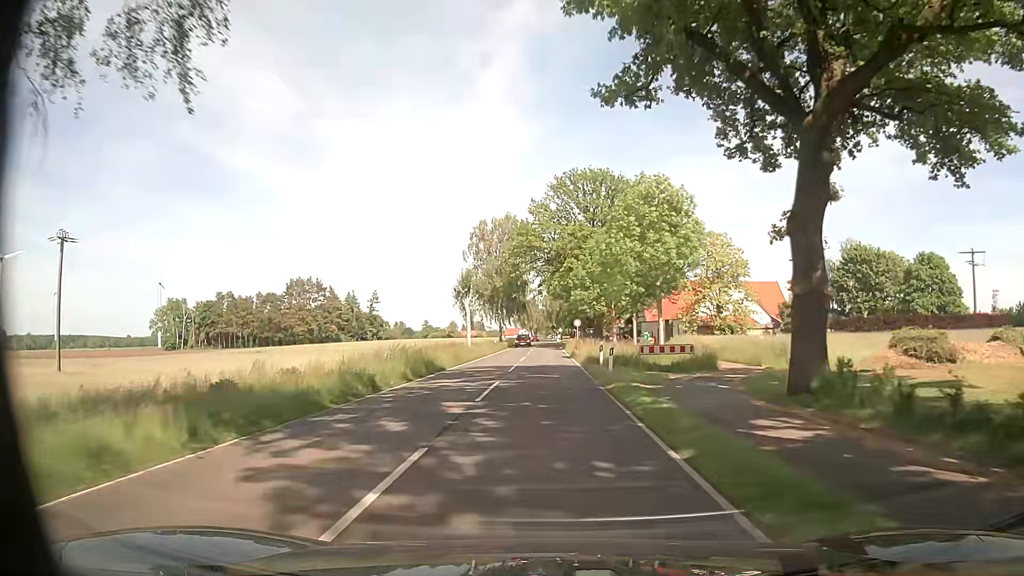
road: secondary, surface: asphalt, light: Day
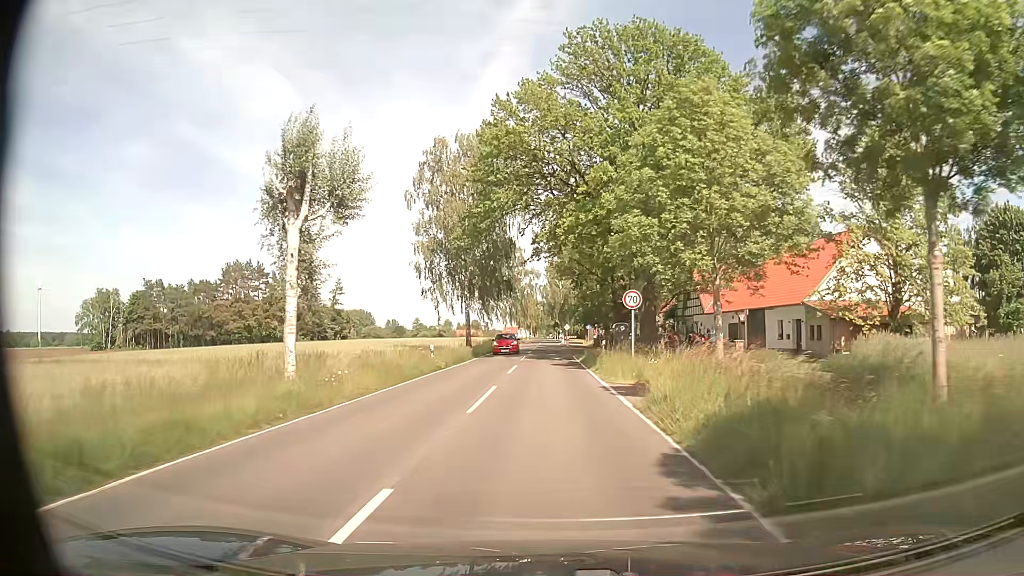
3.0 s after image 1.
(-0.5, +38.0) m; -1°
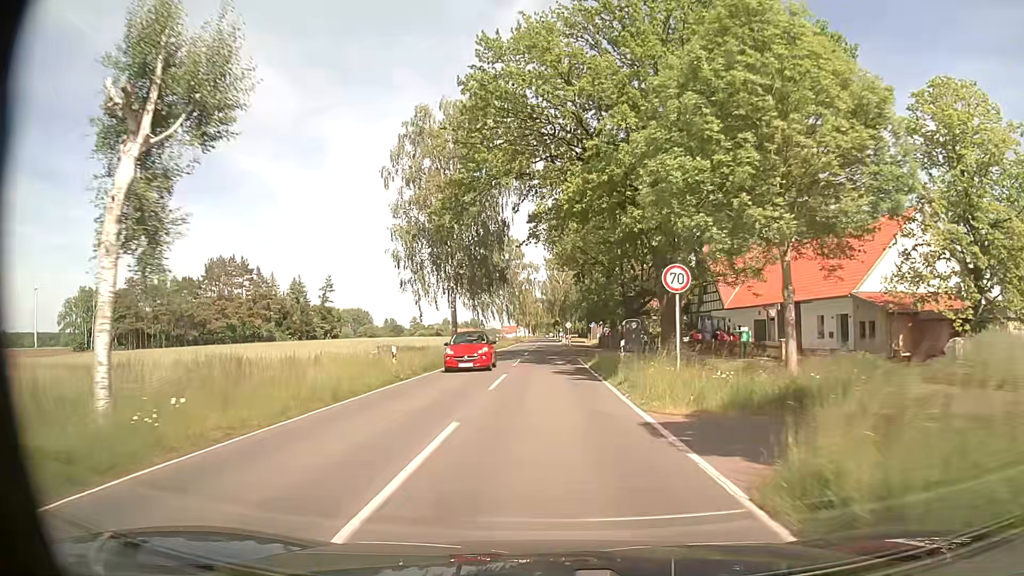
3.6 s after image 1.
(0.0, +7.6) m; 0°
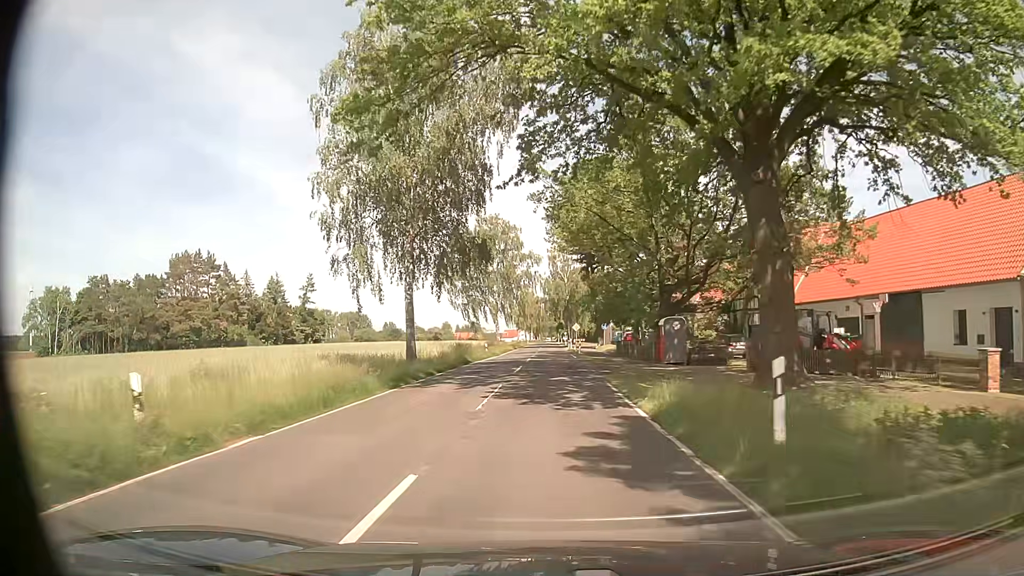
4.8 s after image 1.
(-0.1, +15.4) m; 0°
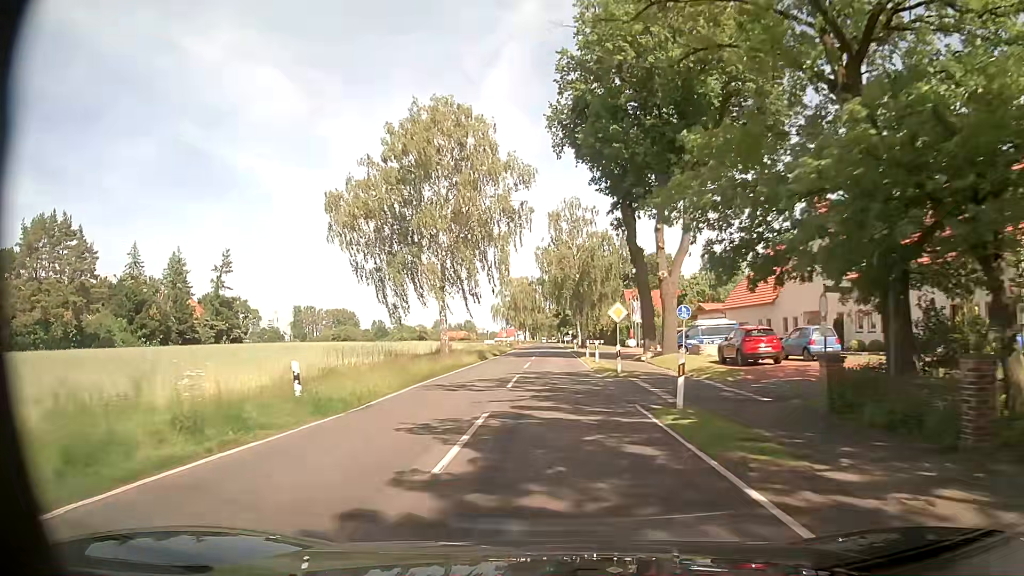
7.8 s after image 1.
(+0.1, +41.8) m; 0°
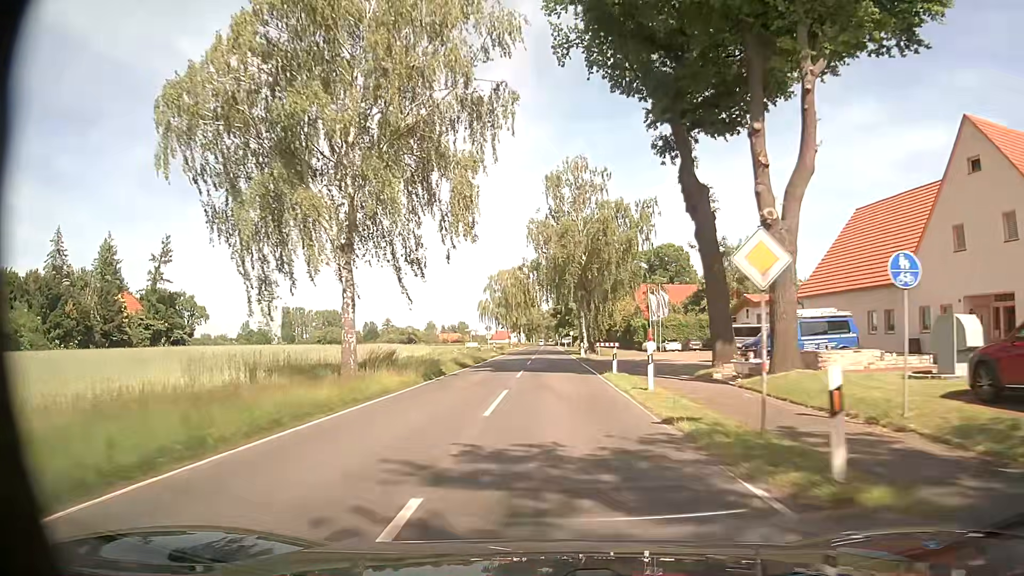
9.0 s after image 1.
(-0.1, +19.0) m; 0°
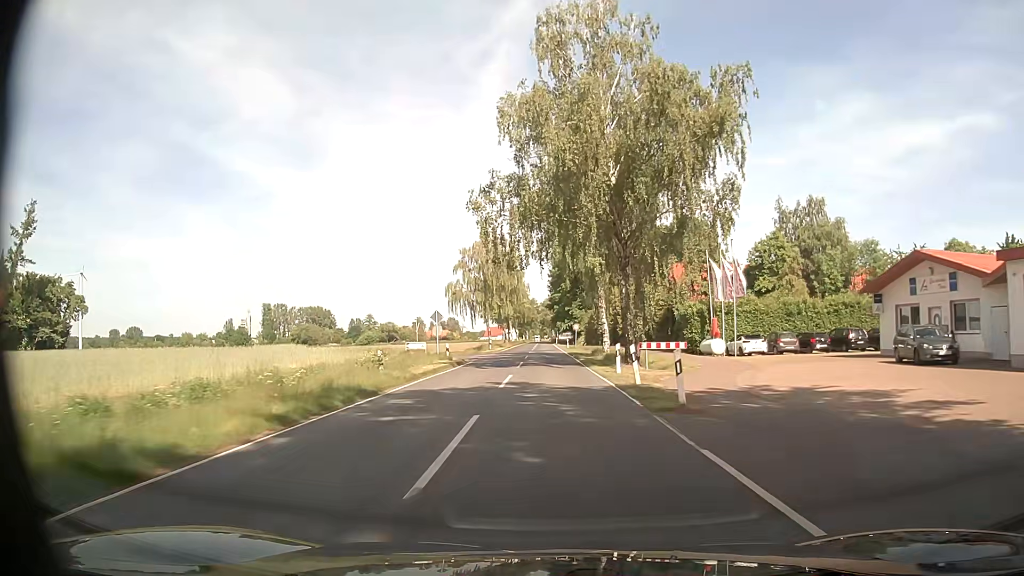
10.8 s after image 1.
(+0.2, +29.9) m; +1°
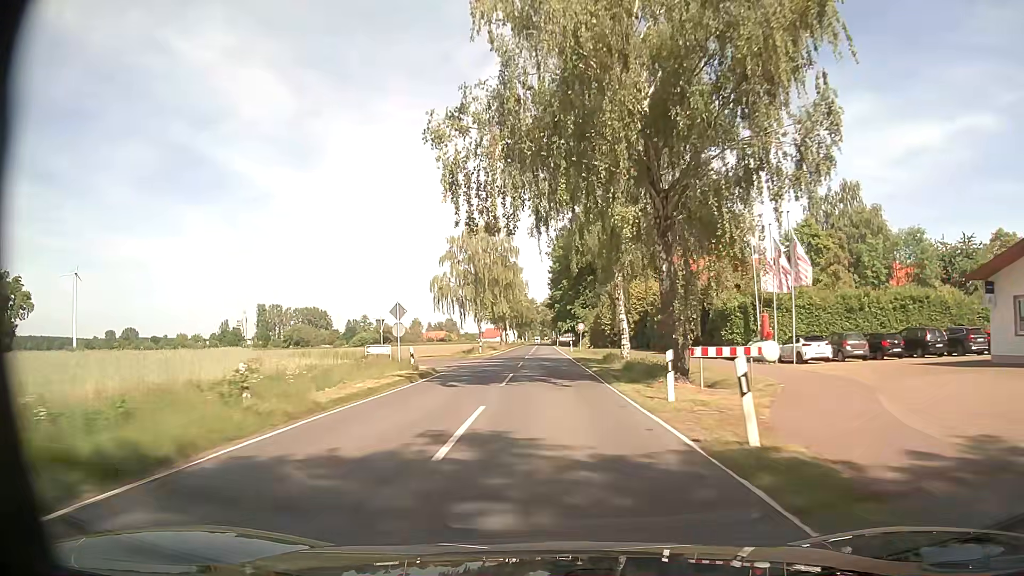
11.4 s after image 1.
(-0.1, +10.2) m; 0°
(0, +10) (0, +20) (0, +30) (0, +40) (0, +50) (0, +60) (0, +70) (0, +80) (0, +90) (0, +100) m
